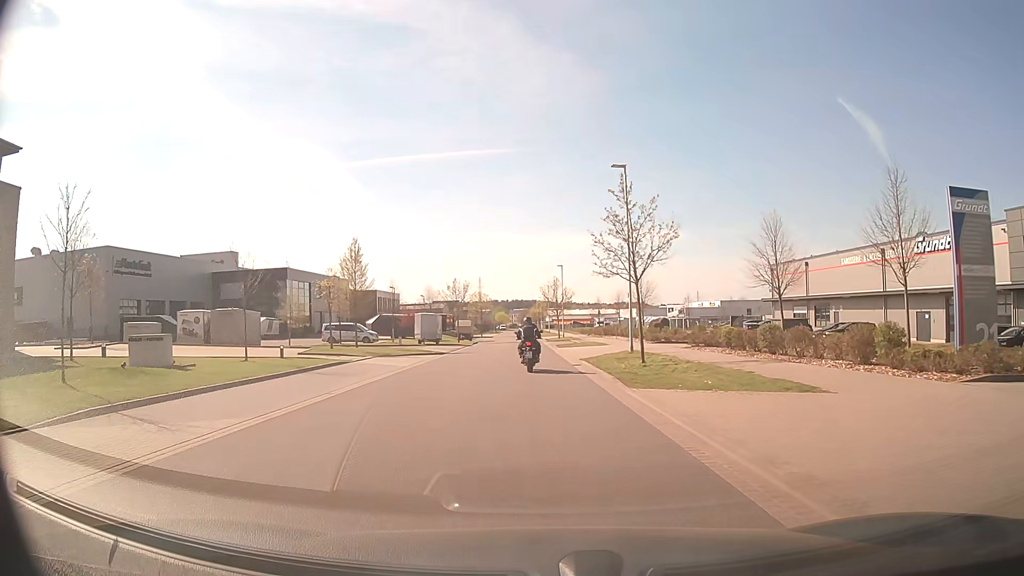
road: residential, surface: asphalt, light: Day
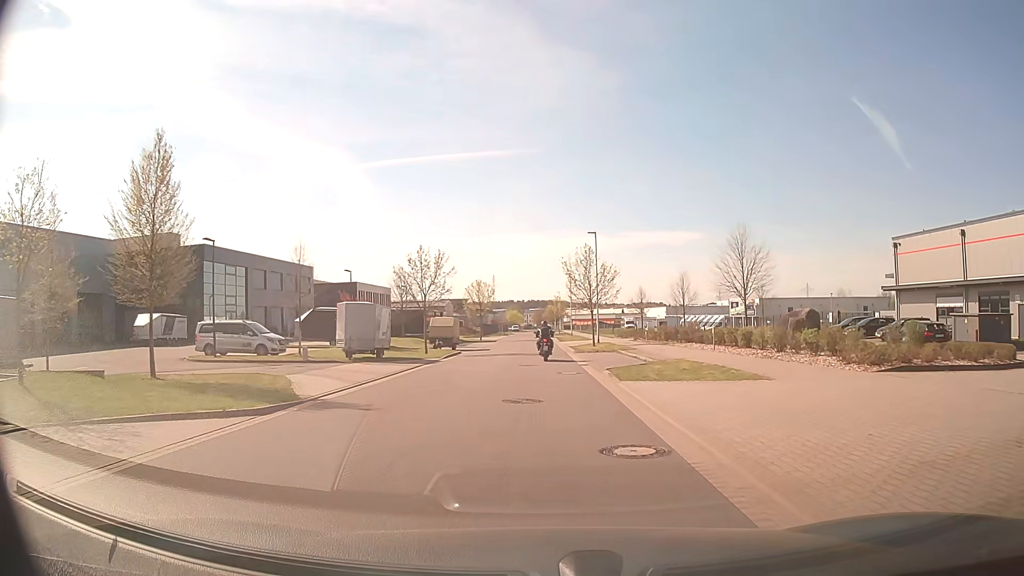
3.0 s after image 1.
(-0.4, +26.6) m; -1°
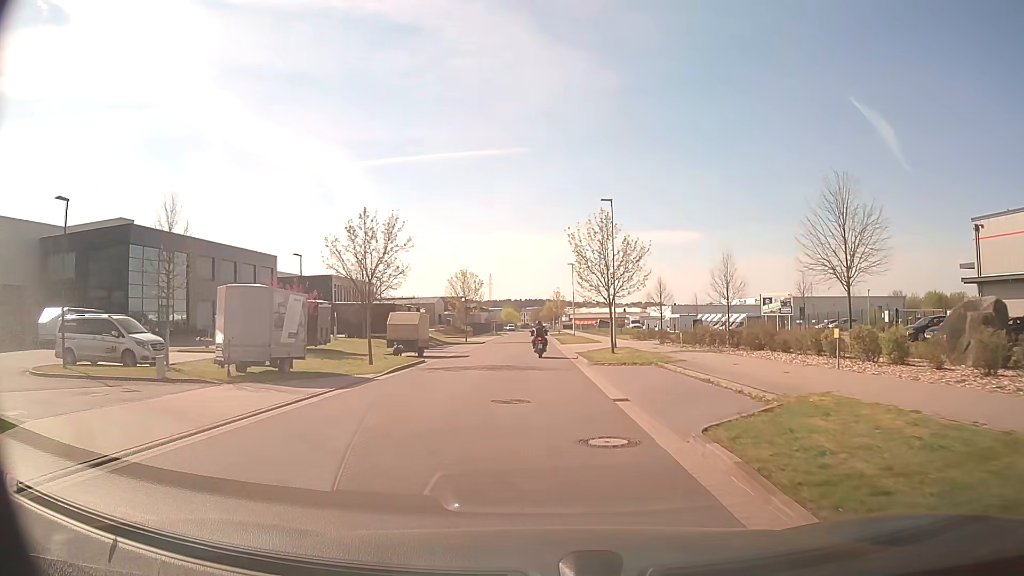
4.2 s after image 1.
(0.0, +12.3) m; 0°
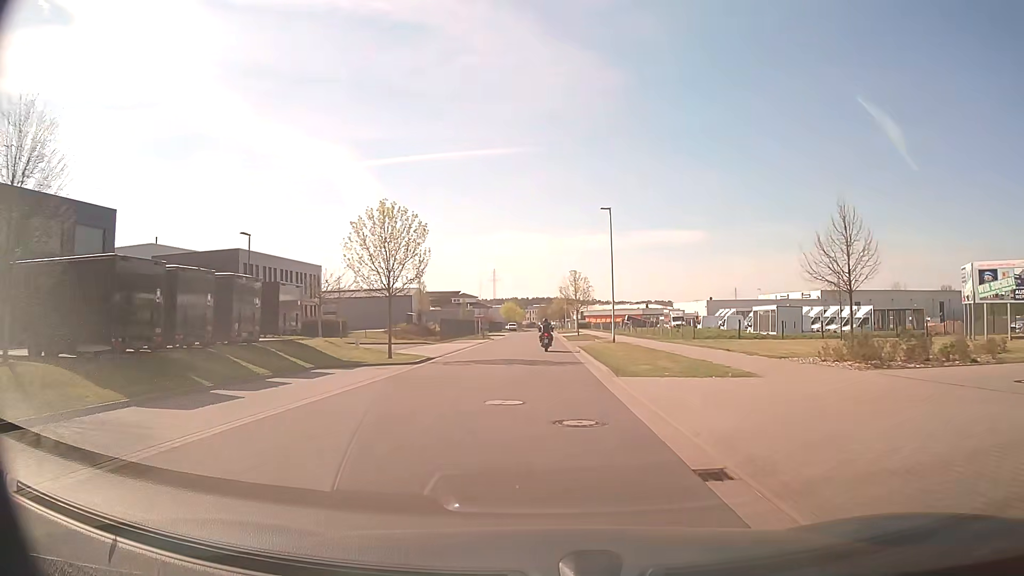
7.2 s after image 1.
(-0.2, +34.4) m; 0°
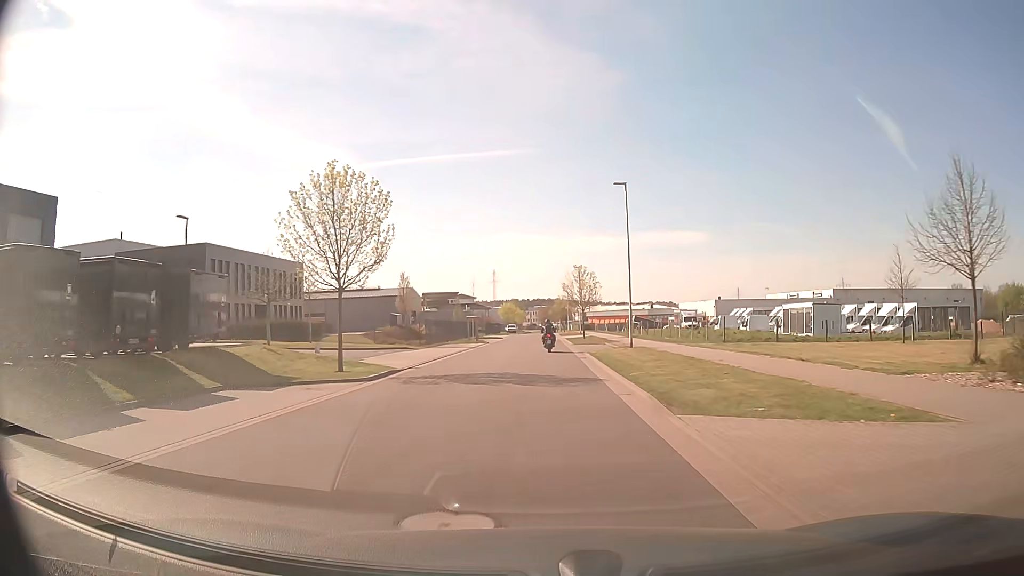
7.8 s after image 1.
(0.0, +7.3) m; 0°
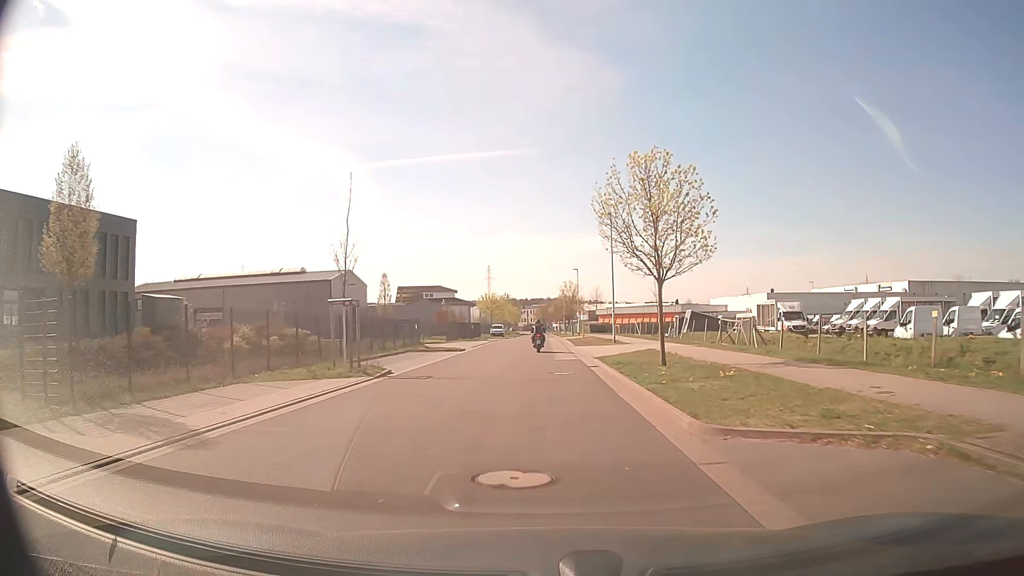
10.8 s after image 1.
(+0.1, +37.6) m; 0°
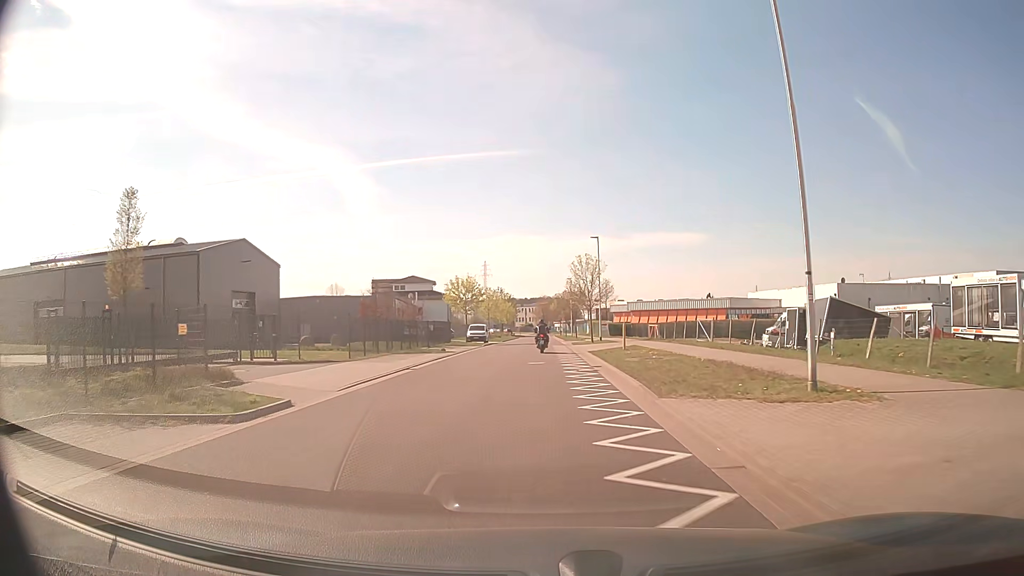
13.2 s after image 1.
(+0.1, +29.5) m; 0°
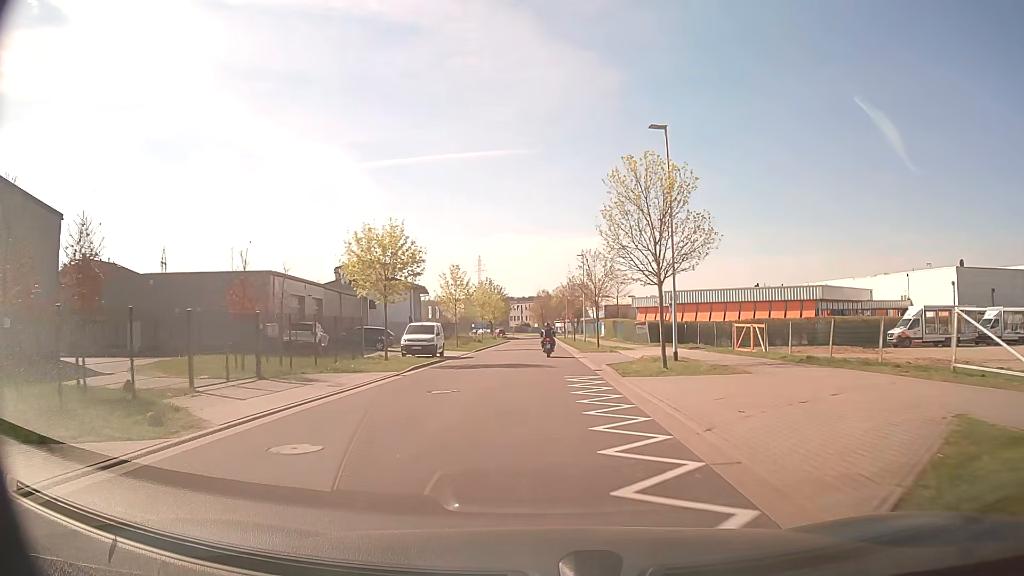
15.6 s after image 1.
(+0.1, +29.4) m; 0°
(0, +10) (0, +20) (0, +30) (0, +40) (0, +50) (0, +60) (0, +70) (0, +80) (0, +90) (+1, +100) m
